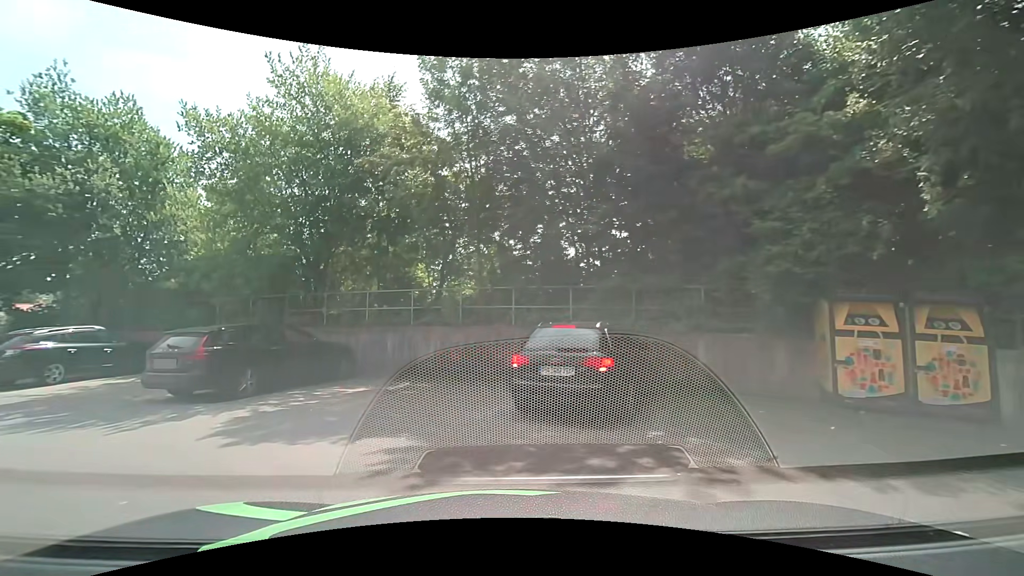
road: secondary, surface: asphalt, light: Day
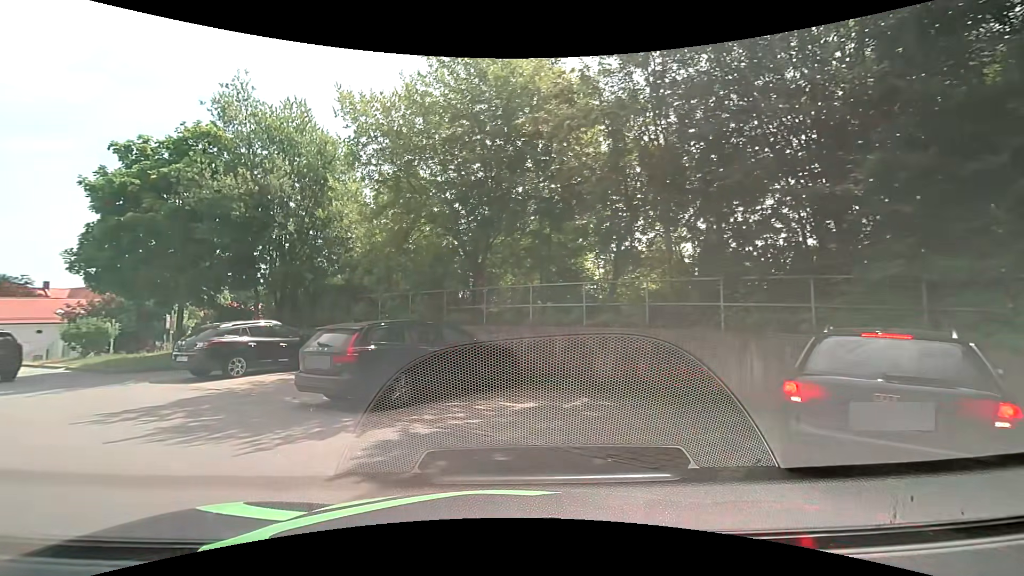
(-0.4, +2.6) m; -16°
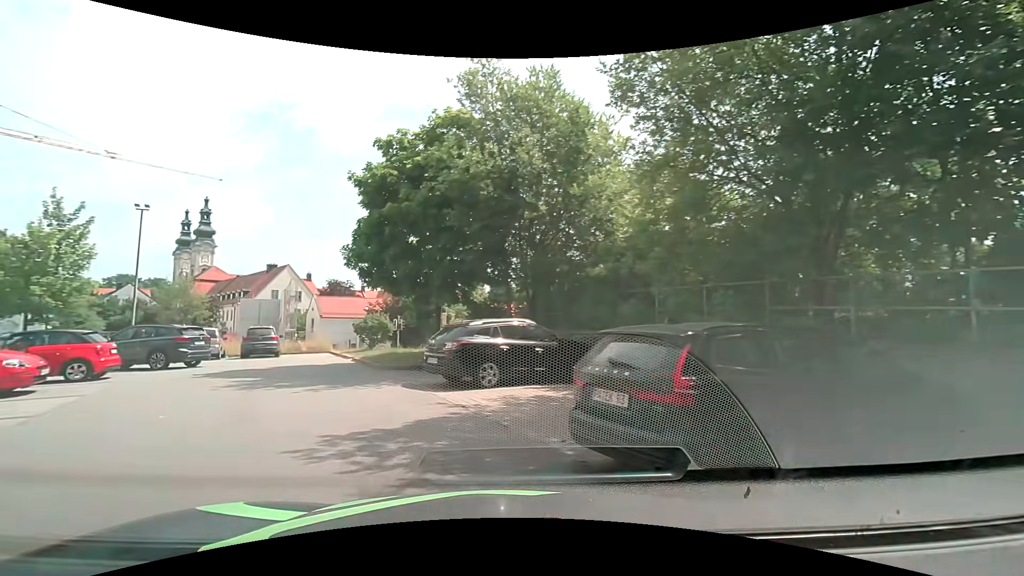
(-1.1, +4.2) m; -29°
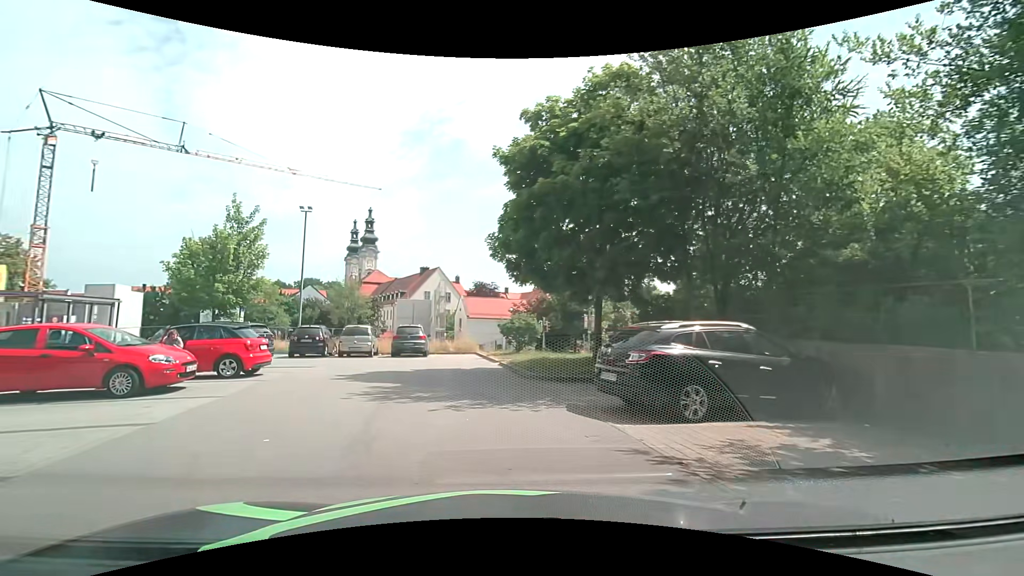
(-0.4, +3.1) m; -17°
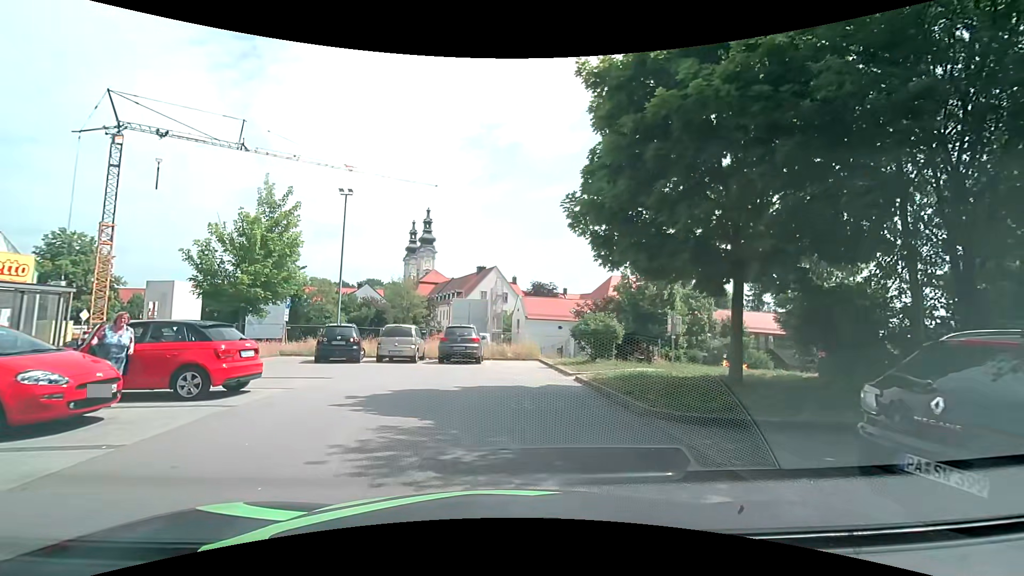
(-0.3, +4.7) m; -6°
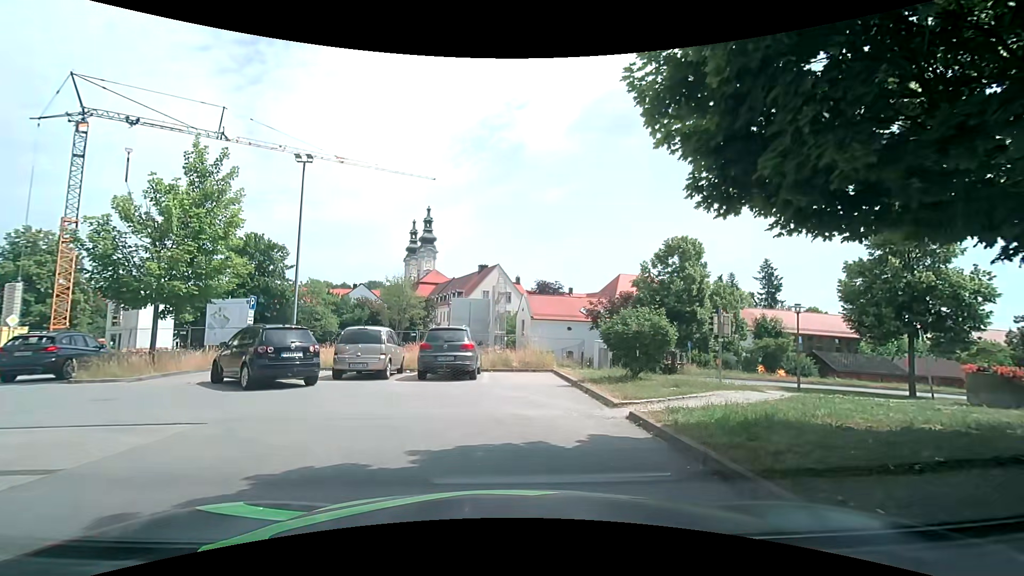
(+0.1, +5.7) m; 0°
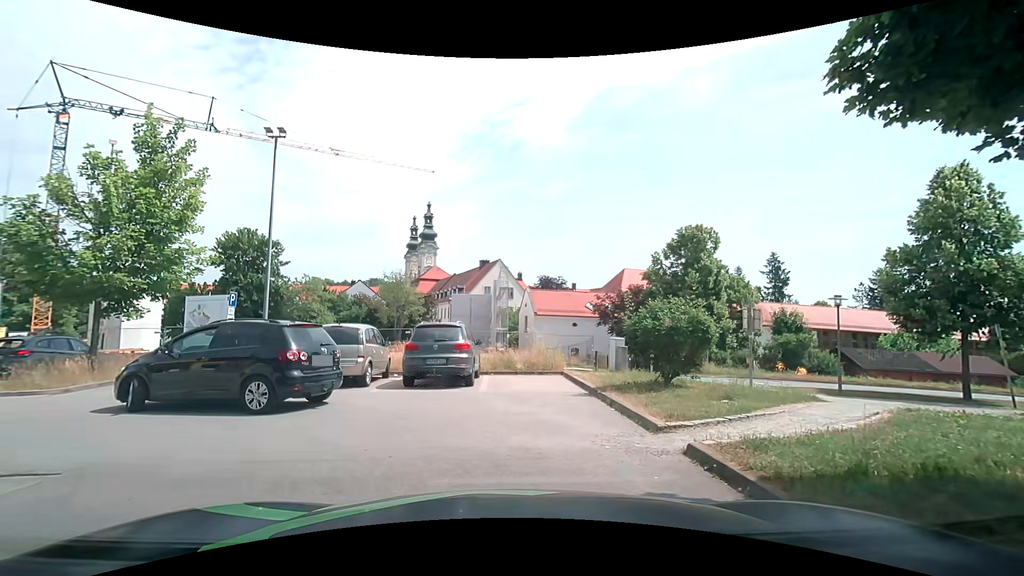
(0.0, +2.5) m; -2°
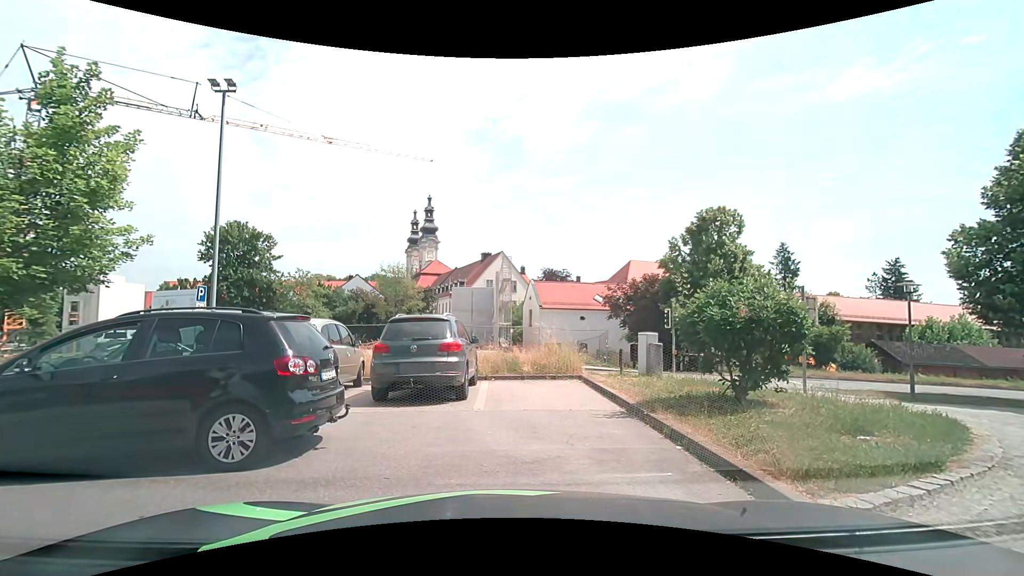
(+0.1, +3.2) m; +1°
